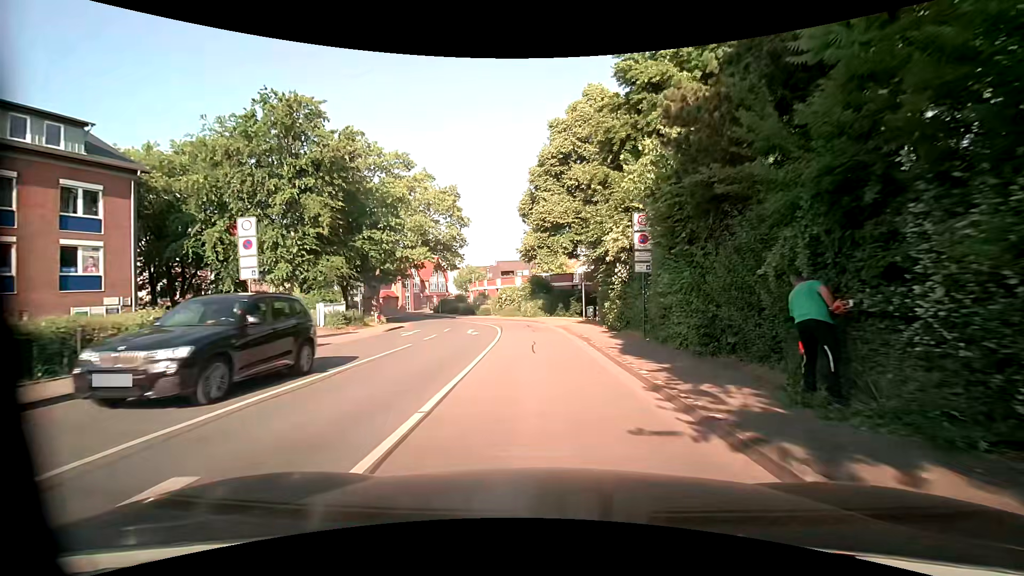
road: residential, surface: asphalt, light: Day
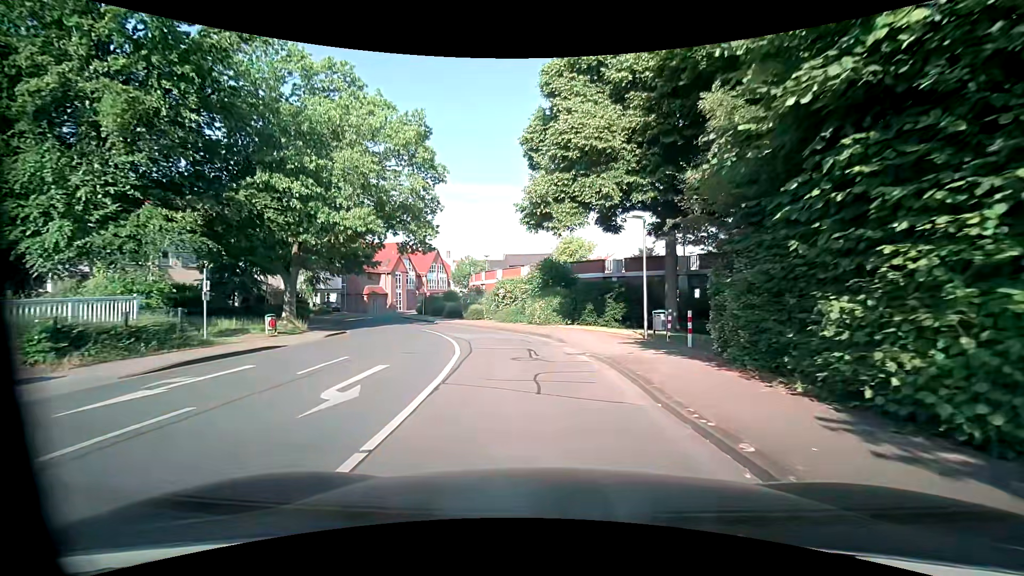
(0.0, +17.2) m; 0°
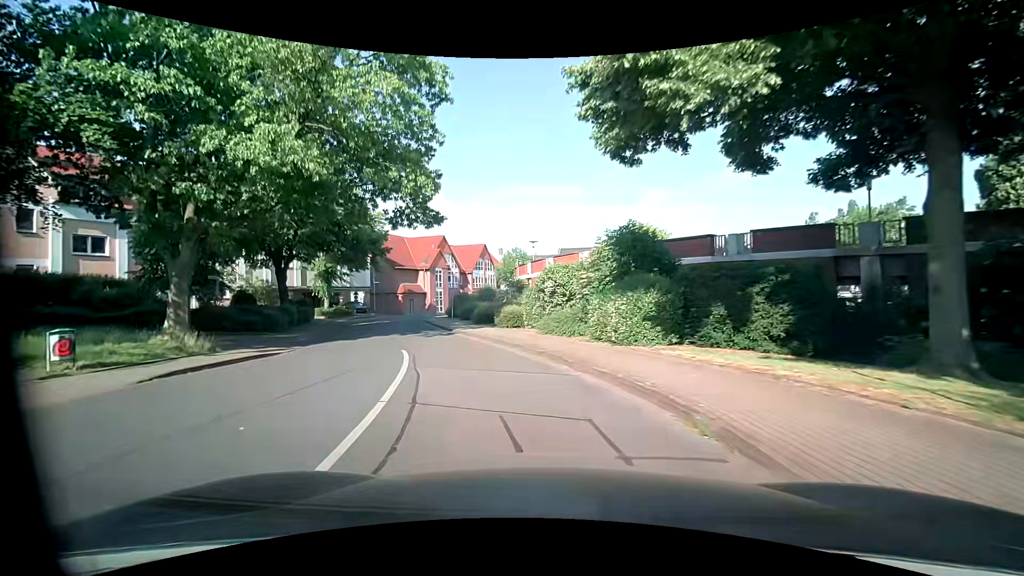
(-0.5, +12.9) m; -6°
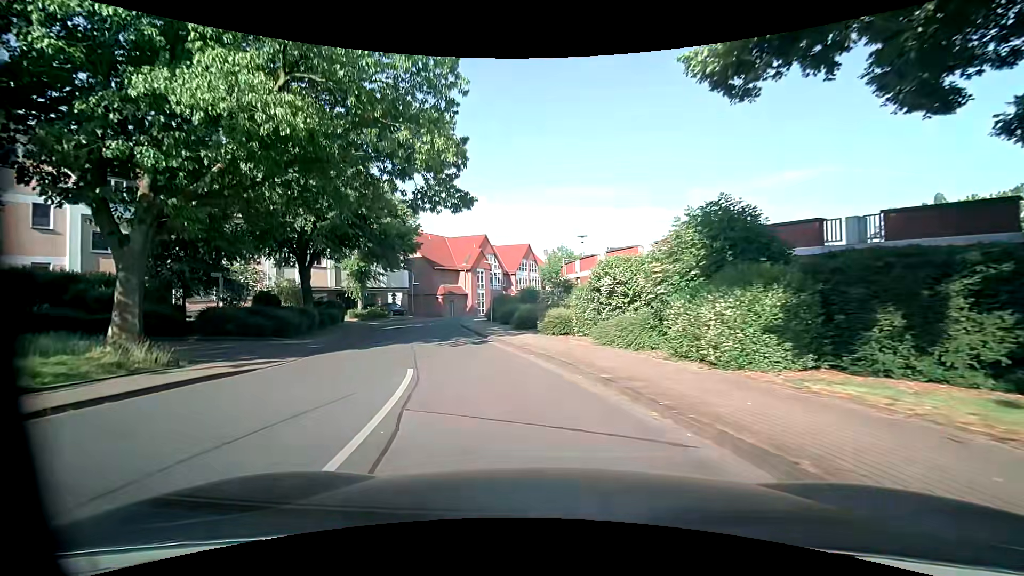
(-0.2, +4.5) m; -5°
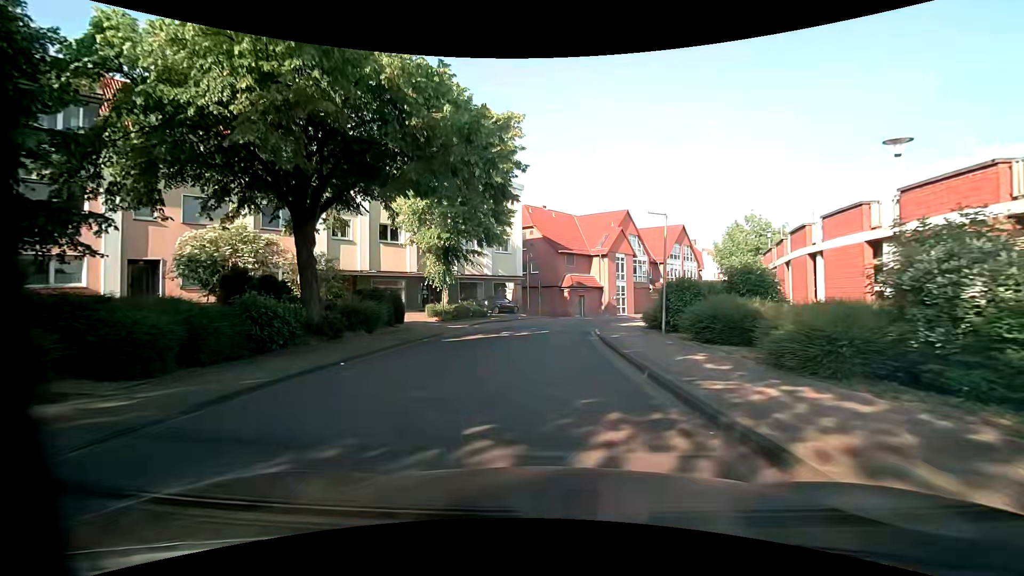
(-3.0, +18.3) m; -15°
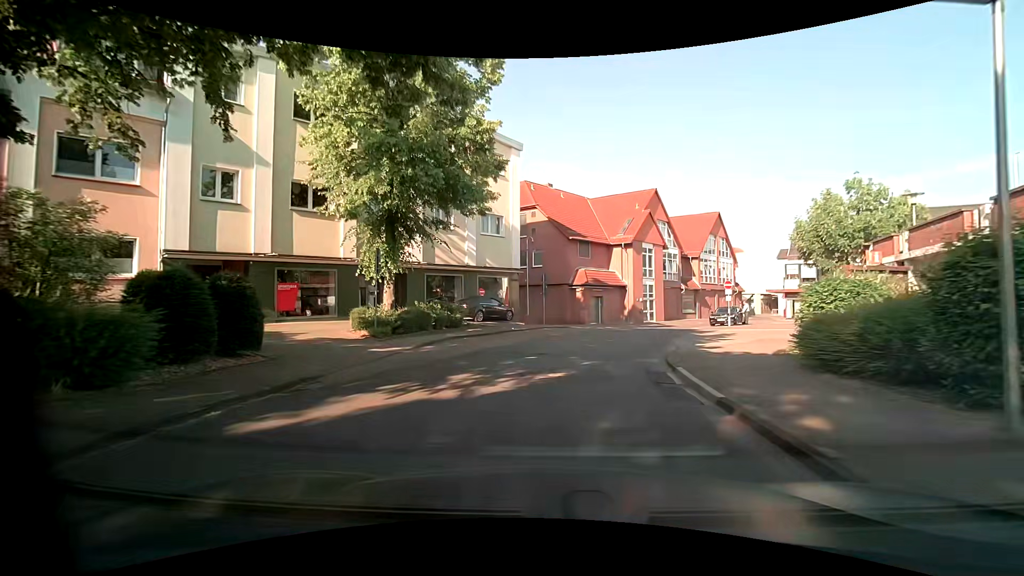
(-0.1, +13.4) m; 0°
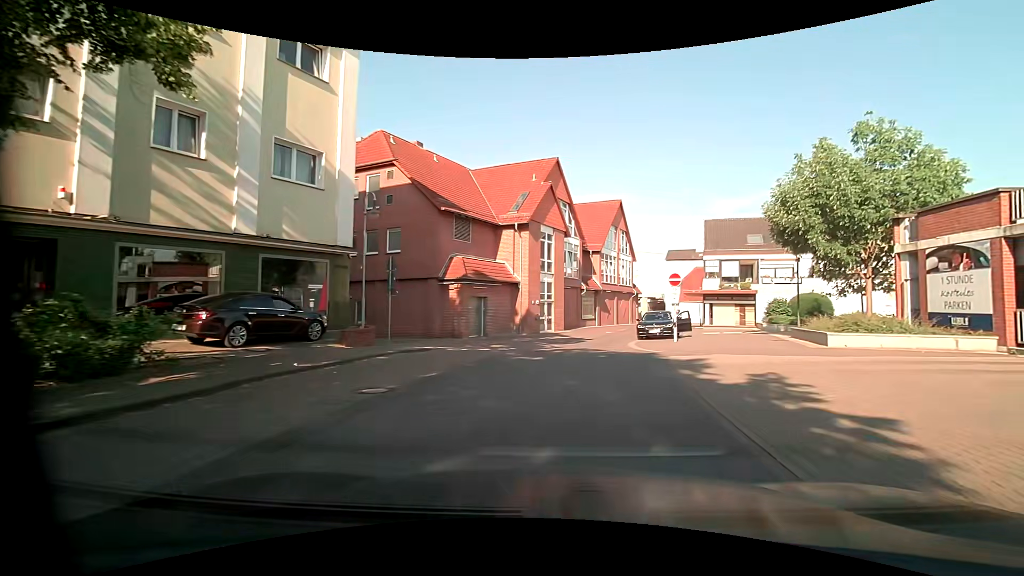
(+0.8, +13.6) m; +13°
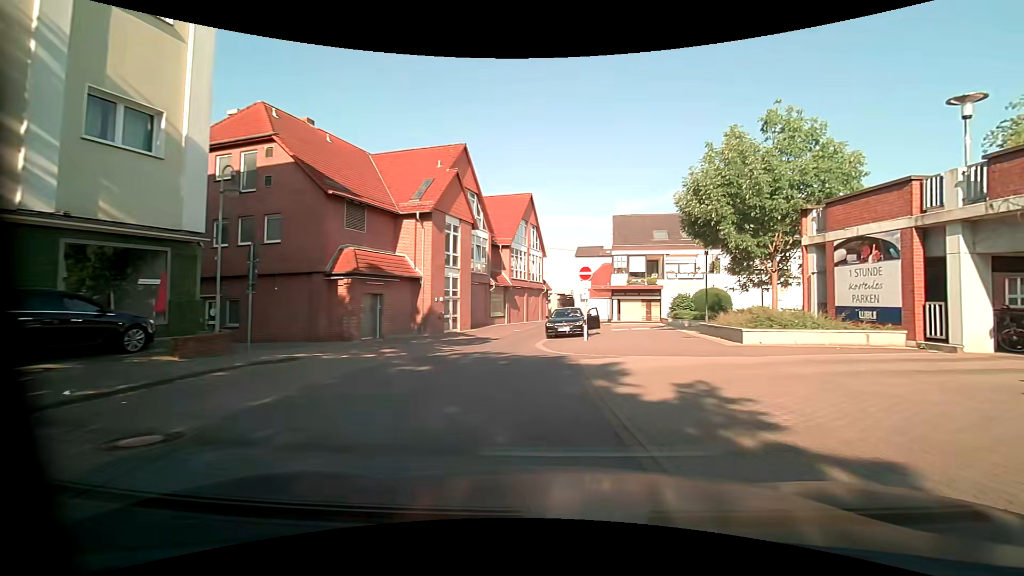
(+0.2, +2.5) m; +11°
